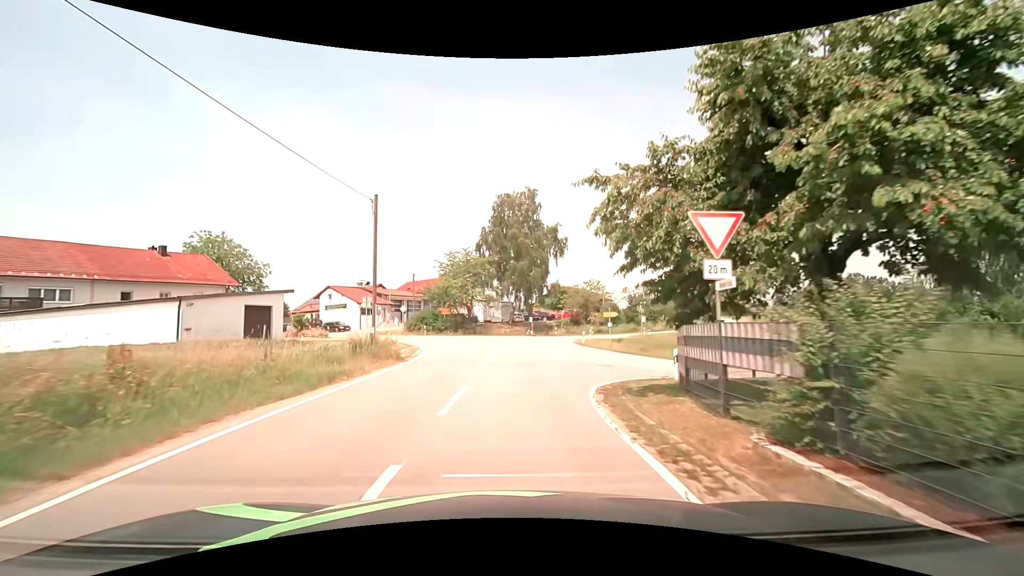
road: tertiary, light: Day
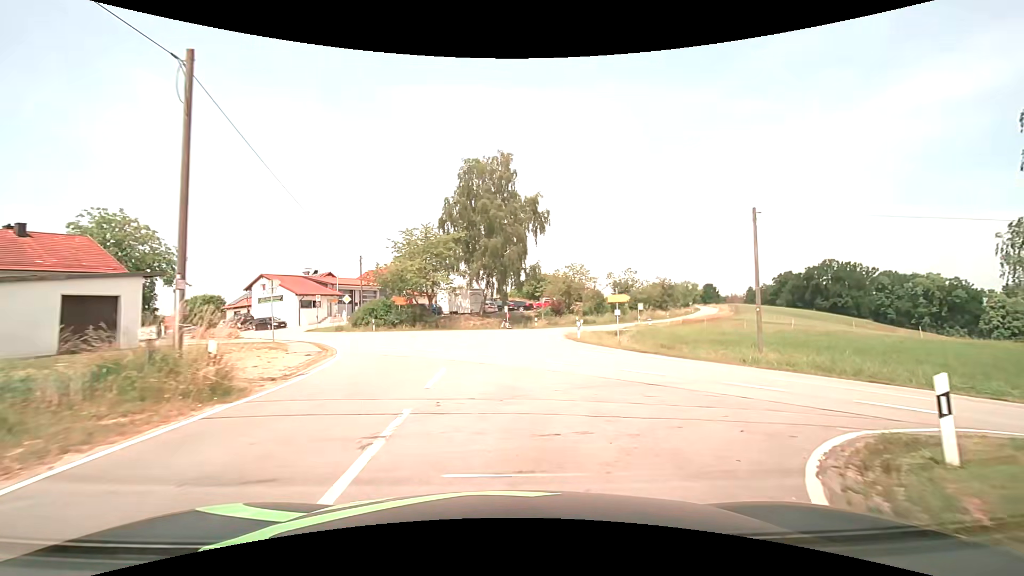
(+0.2, +10.2) m; +3°
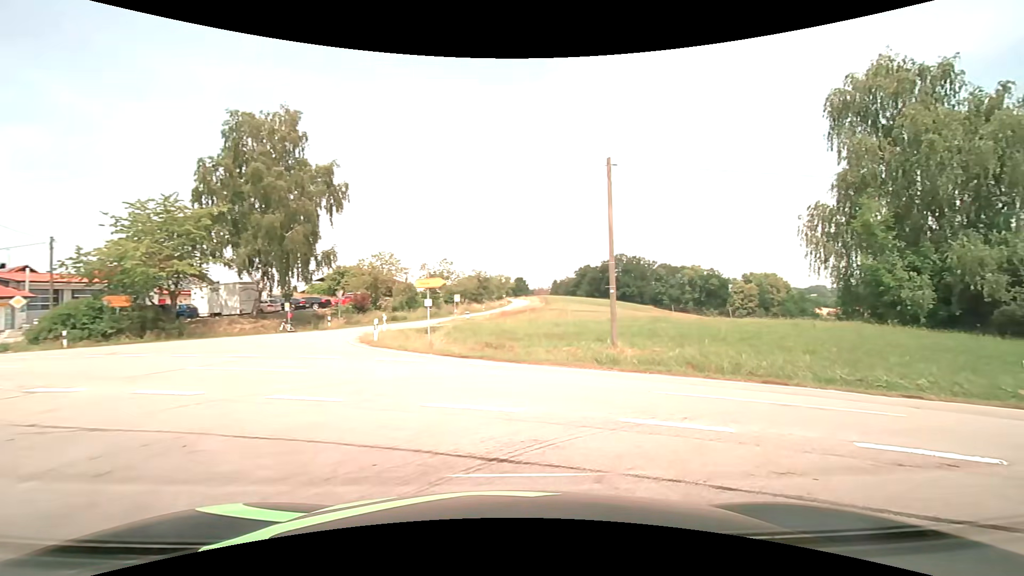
(+1.0, +7.2) m; +21°
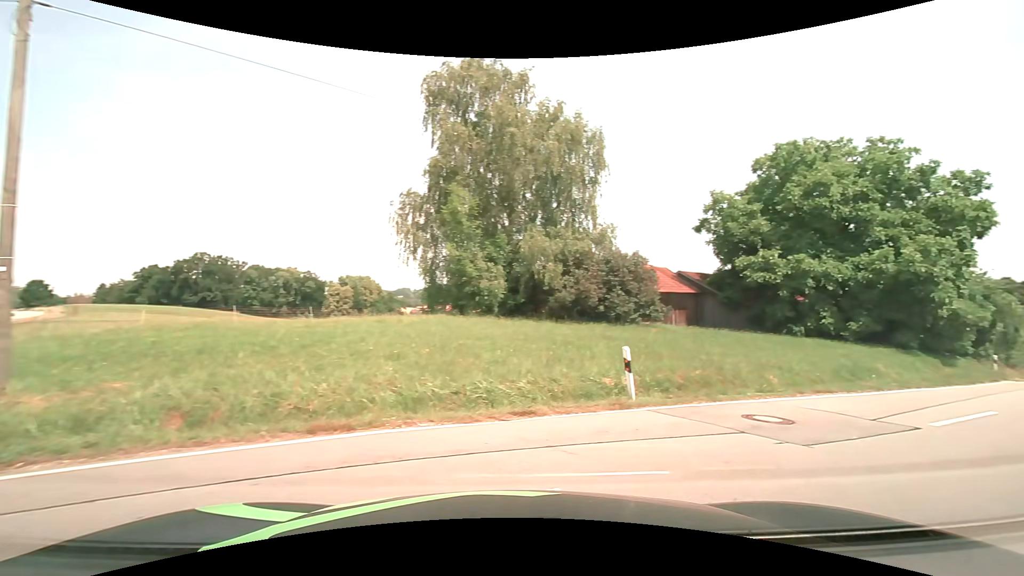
(+2.3, +6.6) m; +43°
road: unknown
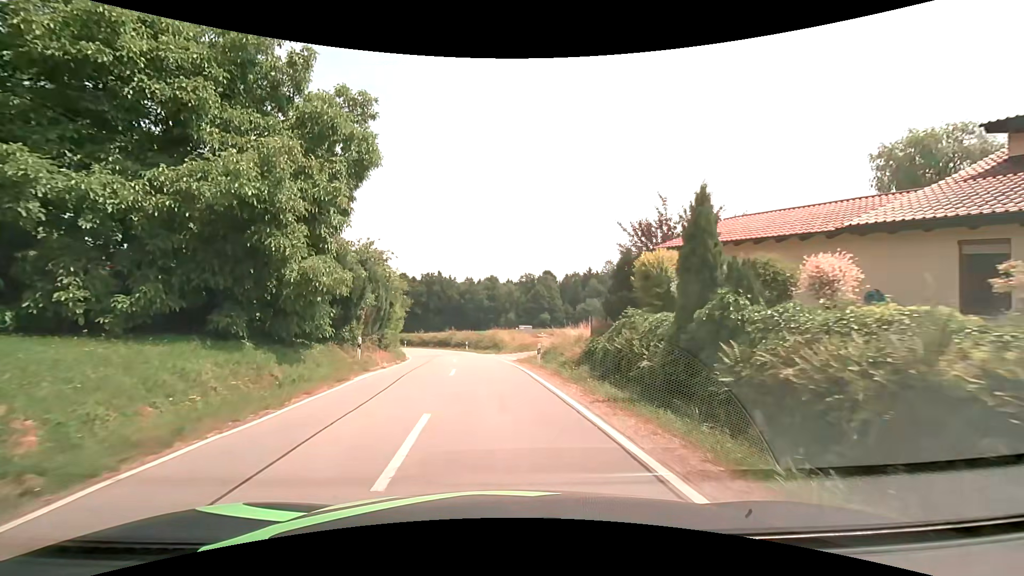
(+12.7, +13.5) m; +57°
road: tertiary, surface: asphalt
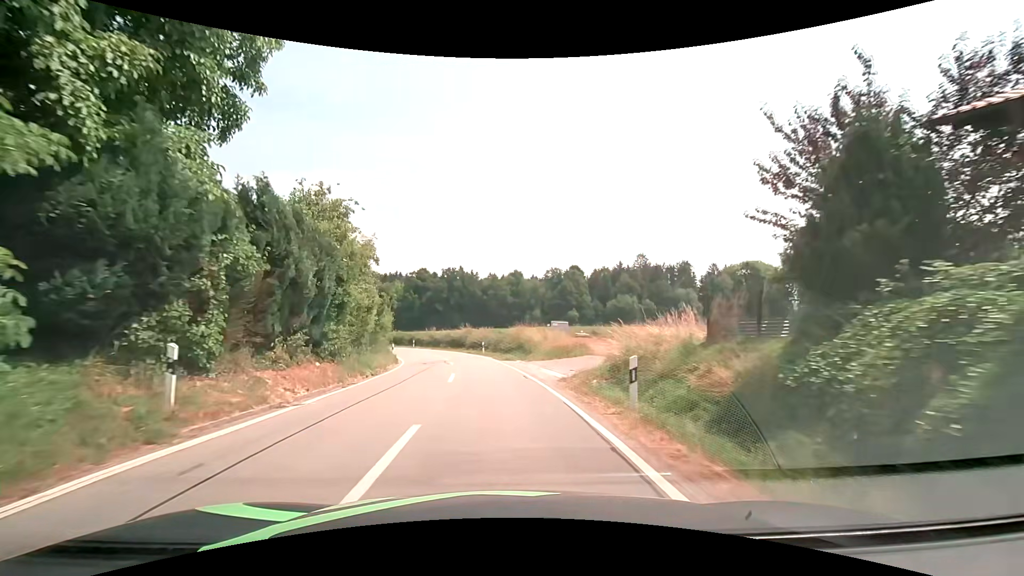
(-0.2, +13.3) m; -2°
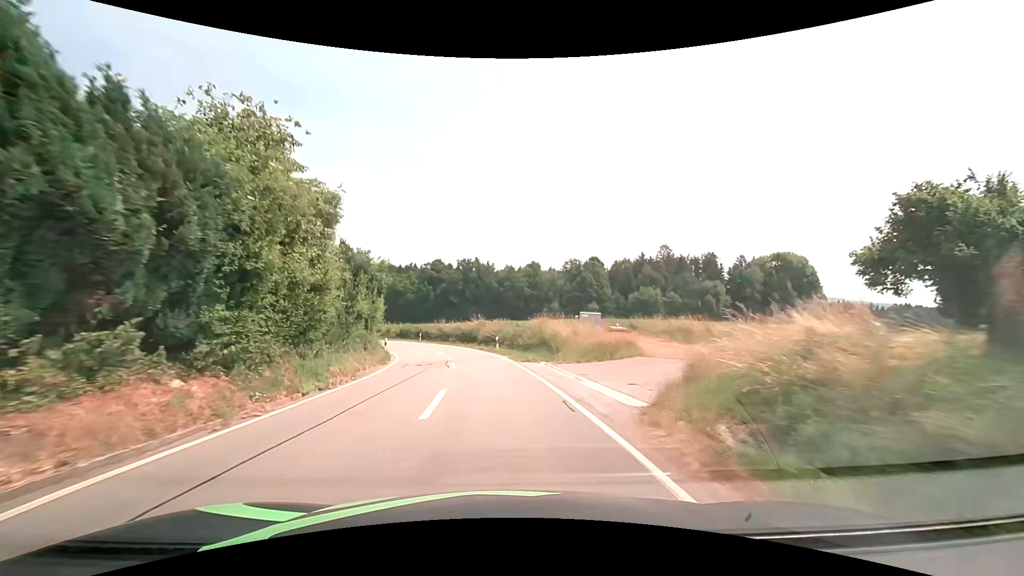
(-0.2, +7.8) m; -2°
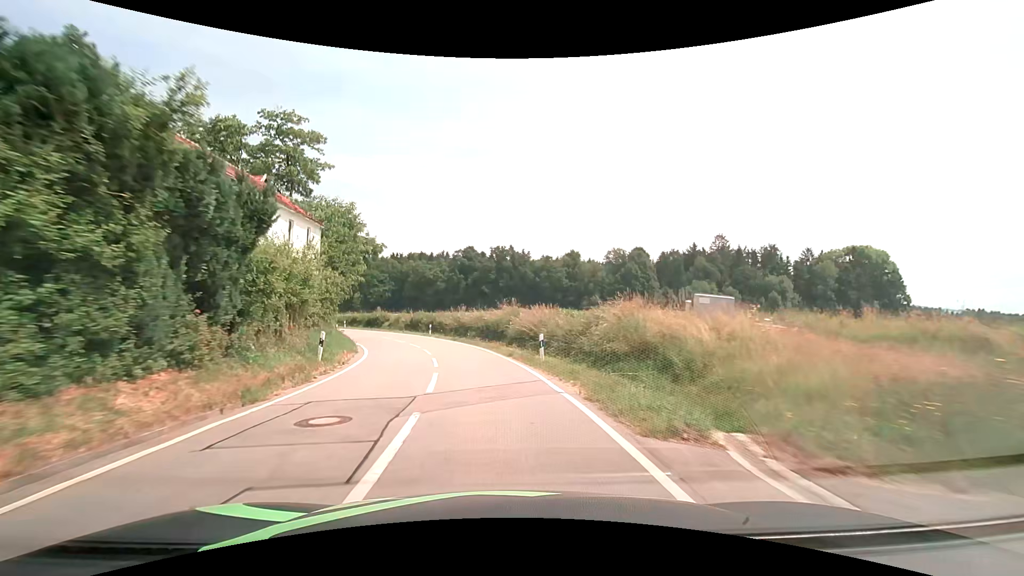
(-0.5, +16.1) m; -4°
(0, +10) (-1, +20) (-4, +30) (-7, +39) (-11, +48) (-16, +57) (-21, +65) (-27, +73) (-34, +81) (-40, +89) m
